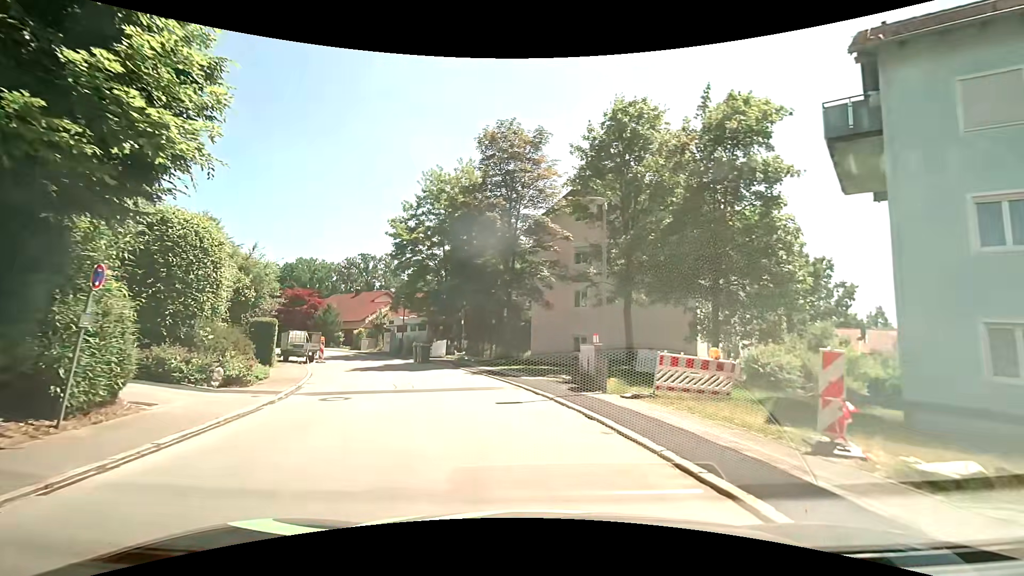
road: residential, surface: asphalt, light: Day
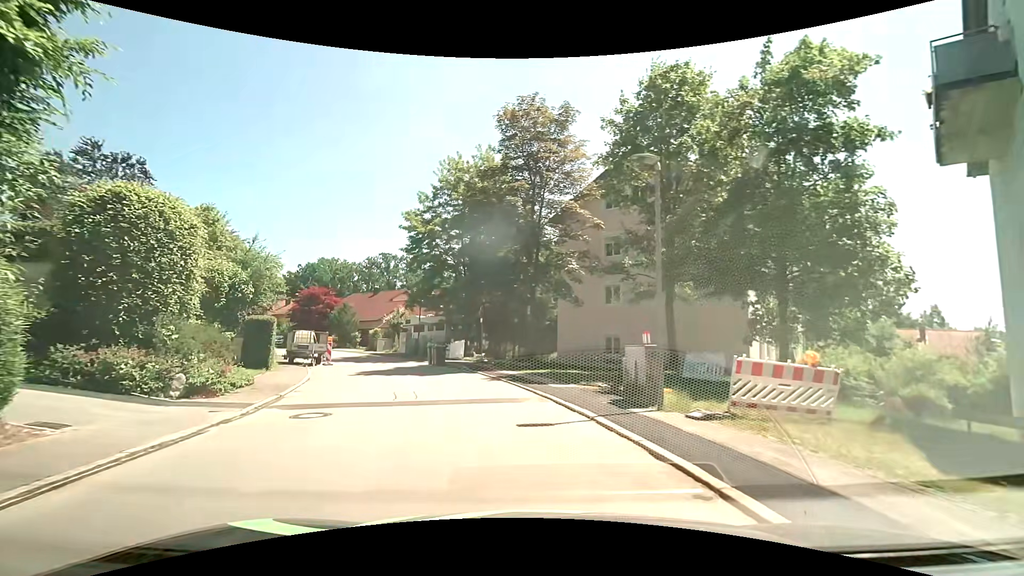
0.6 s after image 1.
(-0.1, +2.9) m; -2°
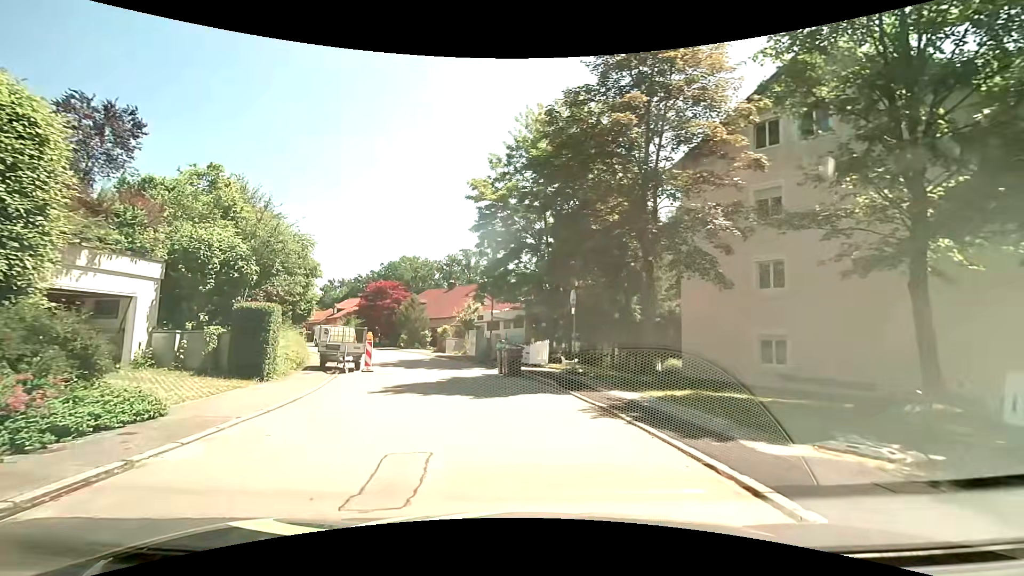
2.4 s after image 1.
(-0.7, +8.1) m; -11°
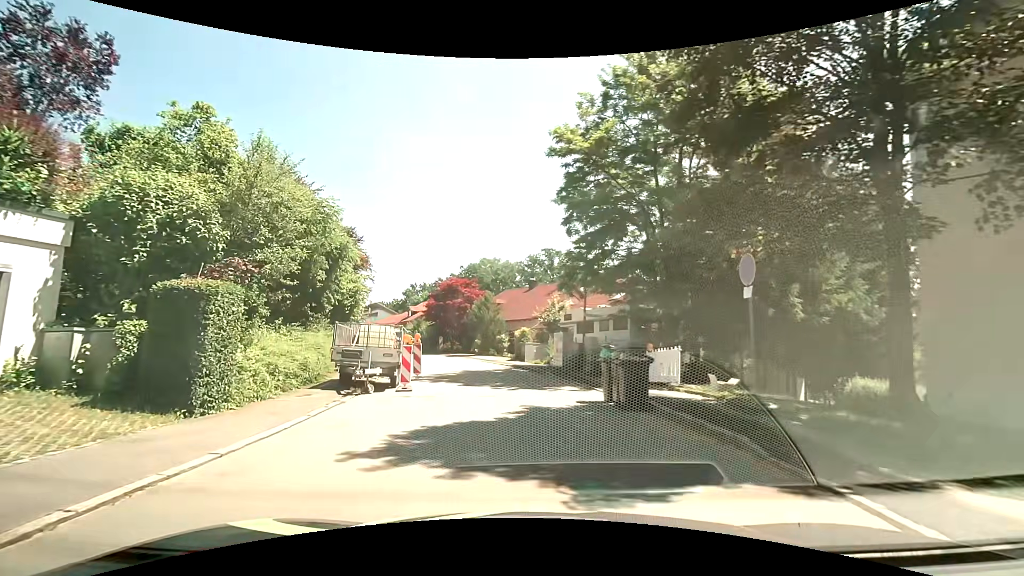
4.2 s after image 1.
(-0.5, +7.4) m; -9°
